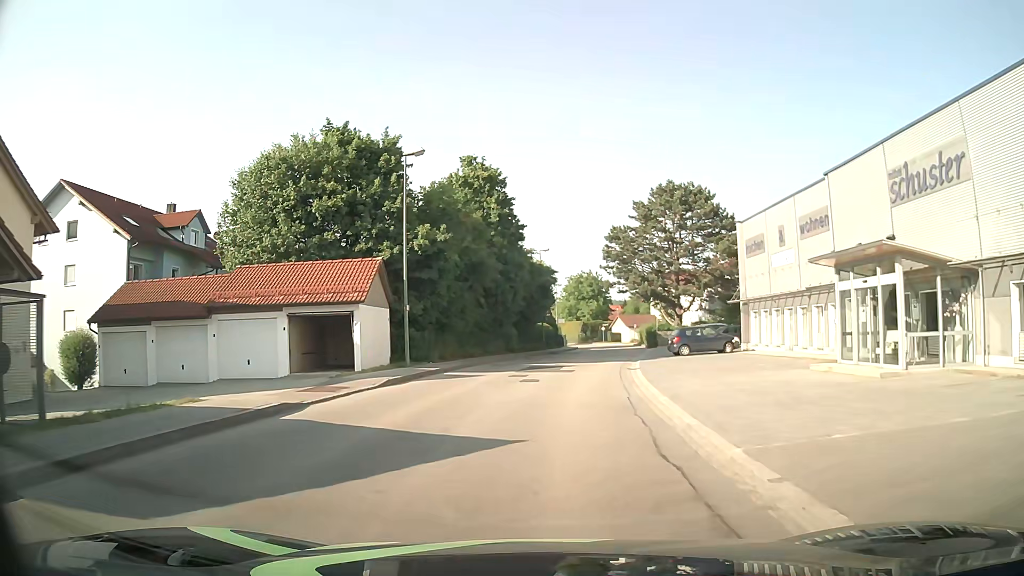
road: unclassified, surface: asphalt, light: Day
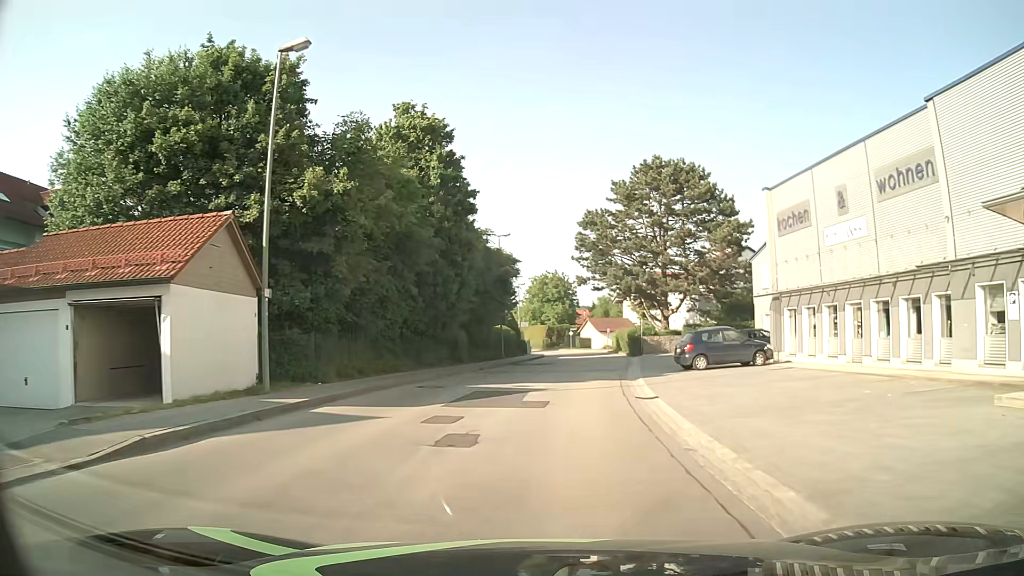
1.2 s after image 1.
(+0.3, +10.7) m; +3°
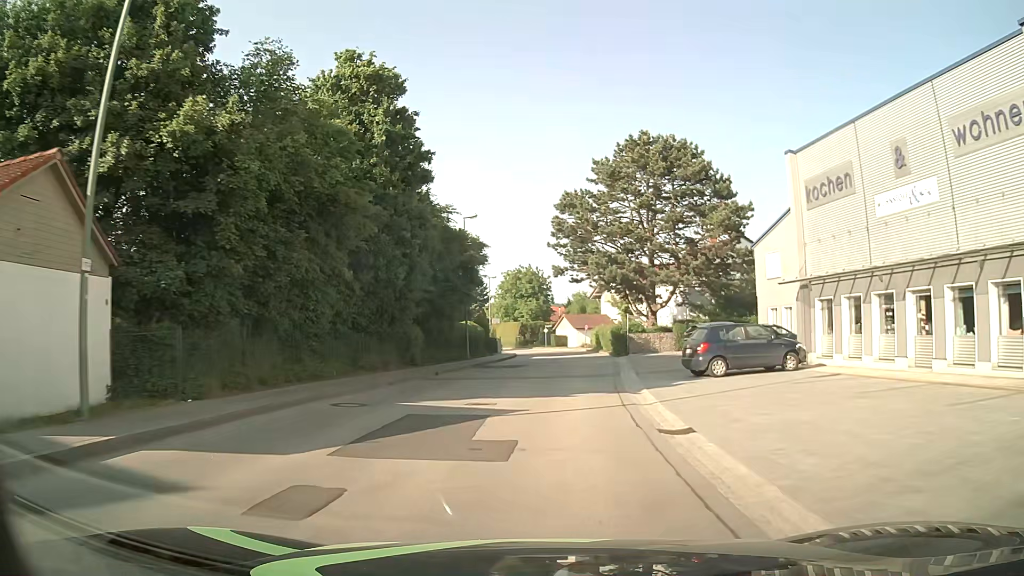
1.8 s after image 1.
(+0.1, +6.0) m; +1°
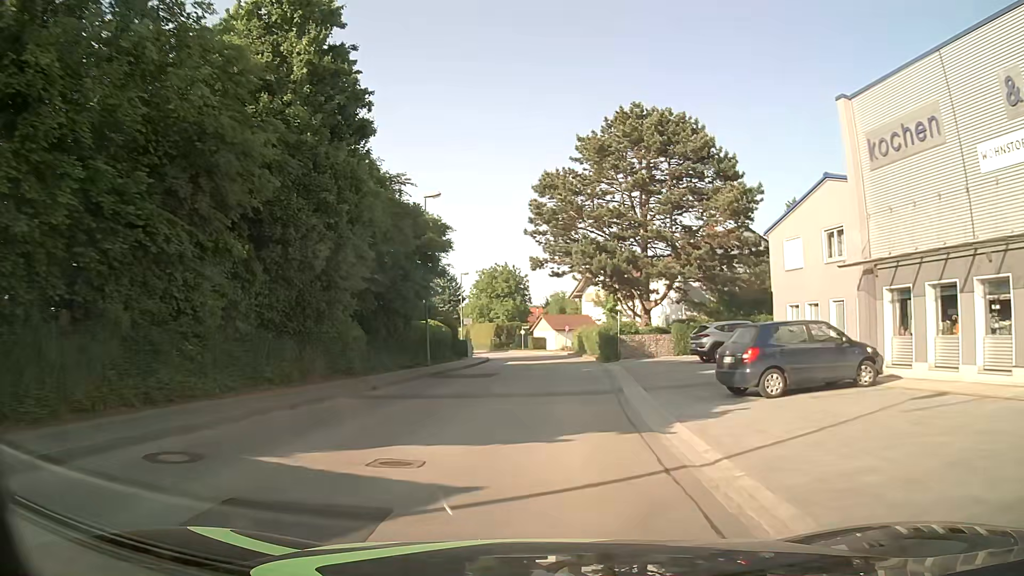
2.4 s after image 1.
(+0.2, +6.3) m; +3°
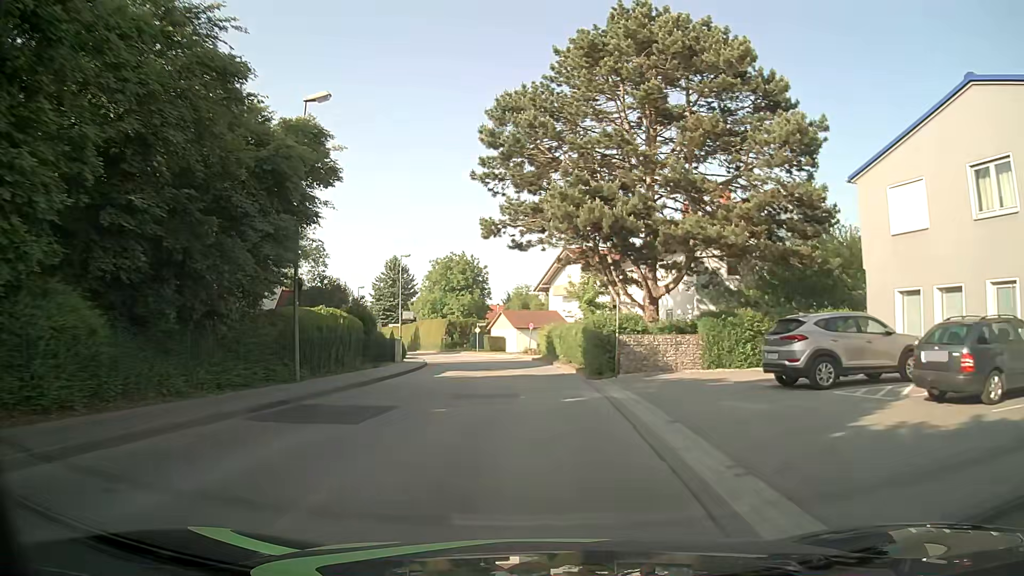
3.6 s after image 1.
(+0.4, +13.4) m; +3°
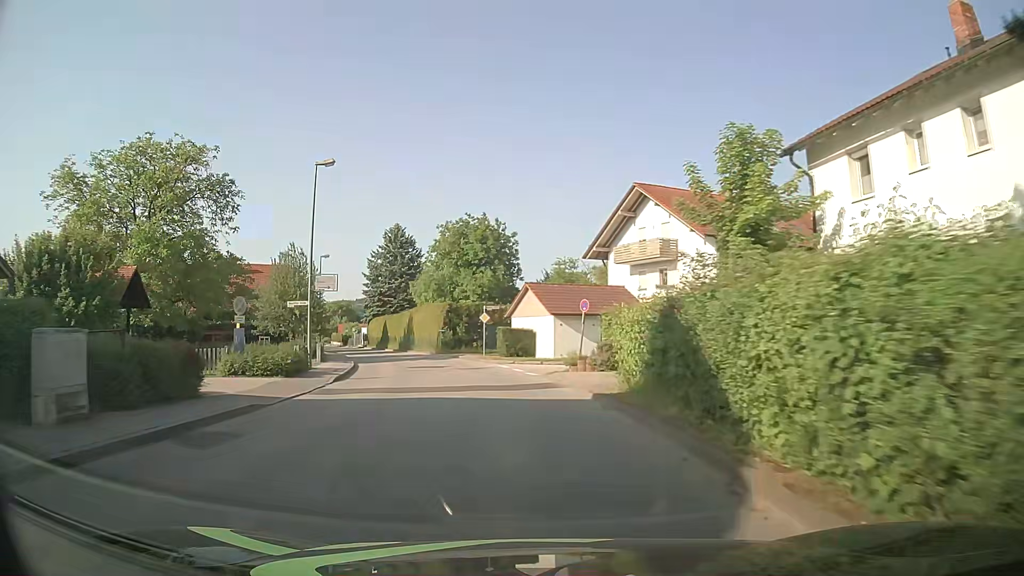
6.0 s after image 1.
(-0.4, +28.6) m; -2°
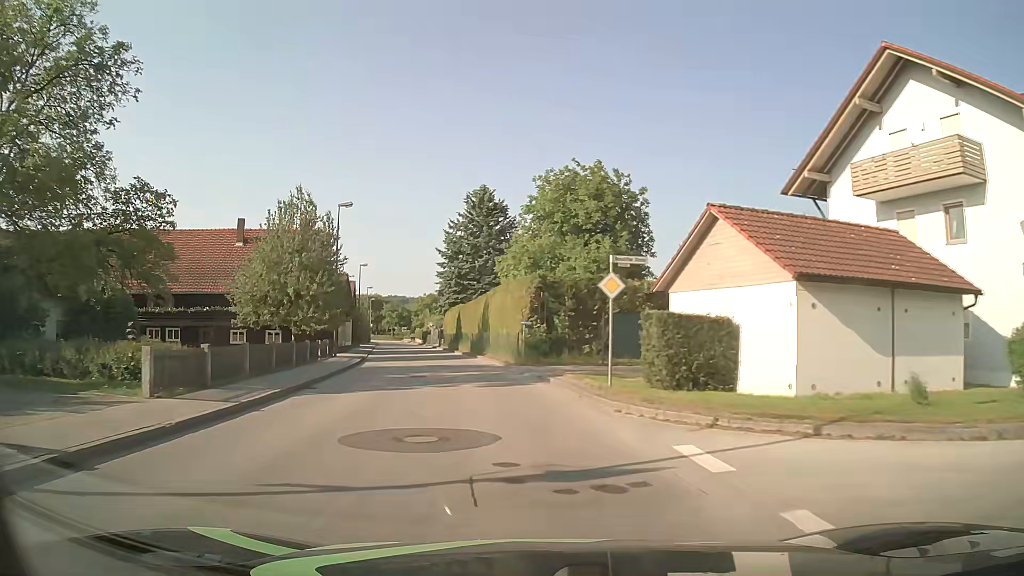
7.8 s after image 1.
(-2.2, +22.1) m; -11°
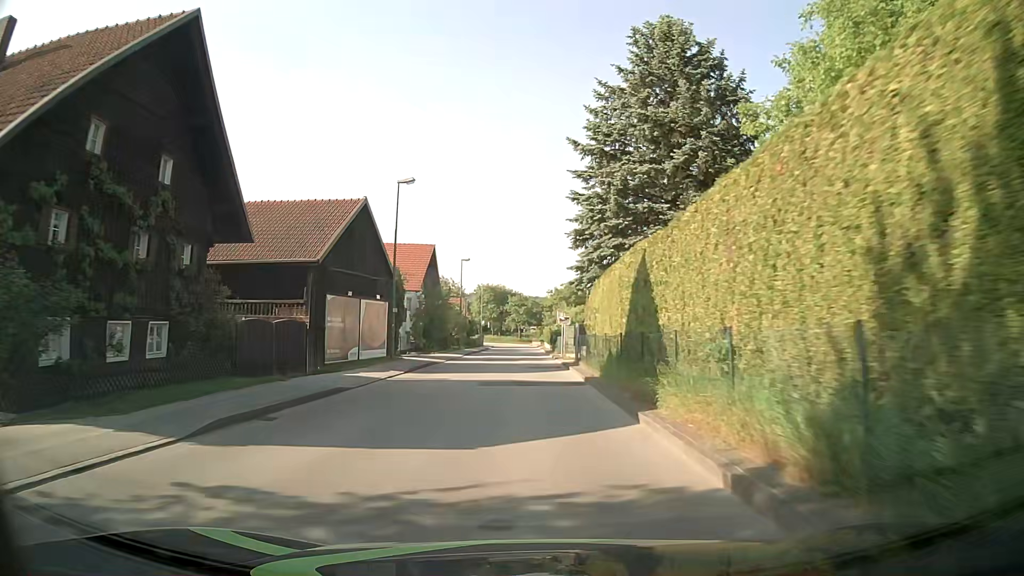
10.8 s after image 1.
(-4.9, +37.3) m; -12°
(0, +10) (0, +20) (0, +30) (0, +40) (0, +50) (0, +60) (-1, +70) (-1, +80) (-1, +90) (-1, +100) m
